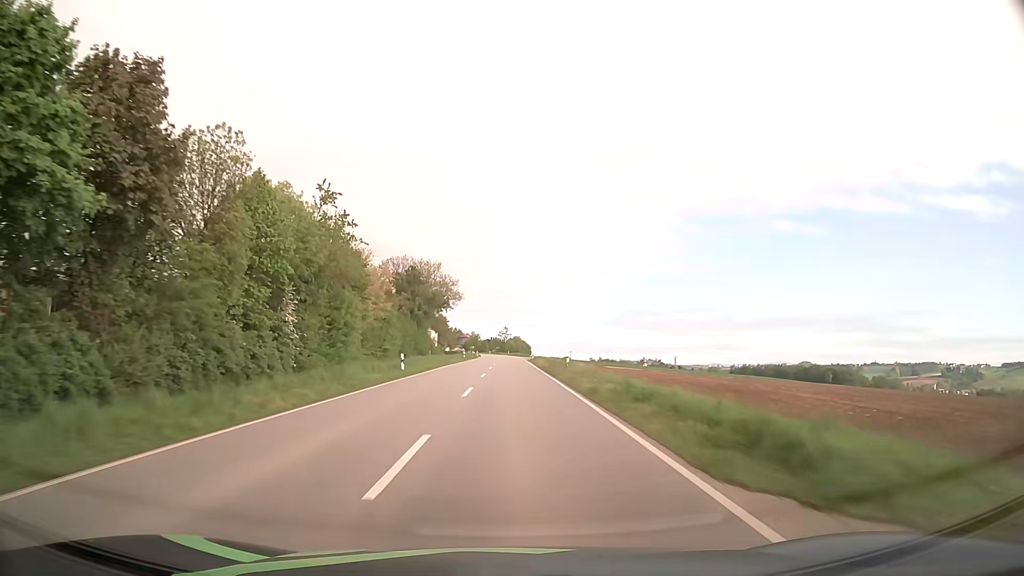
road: secondary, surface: asphalt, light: Day
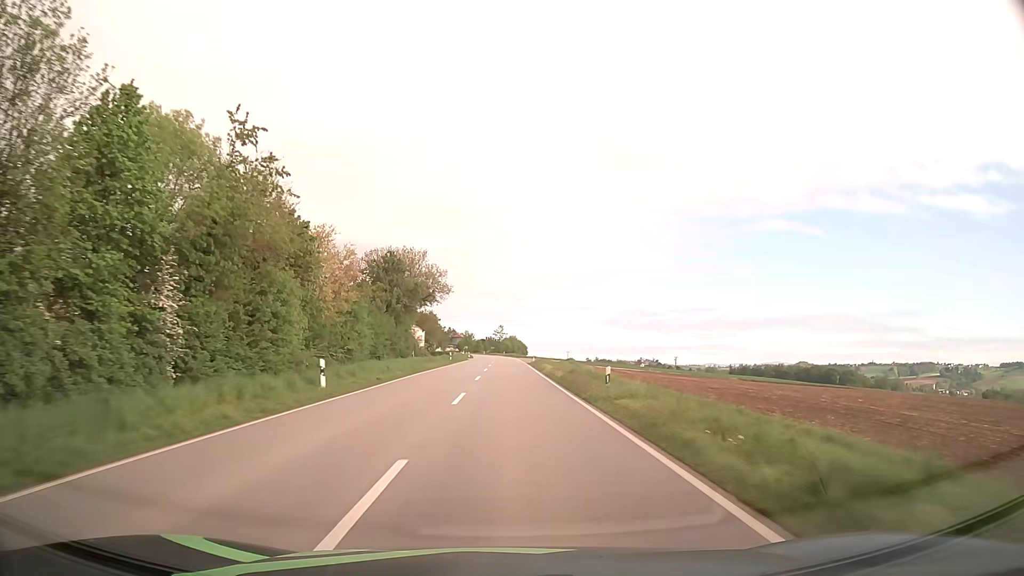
(+0.1, +14.0) m; +1°
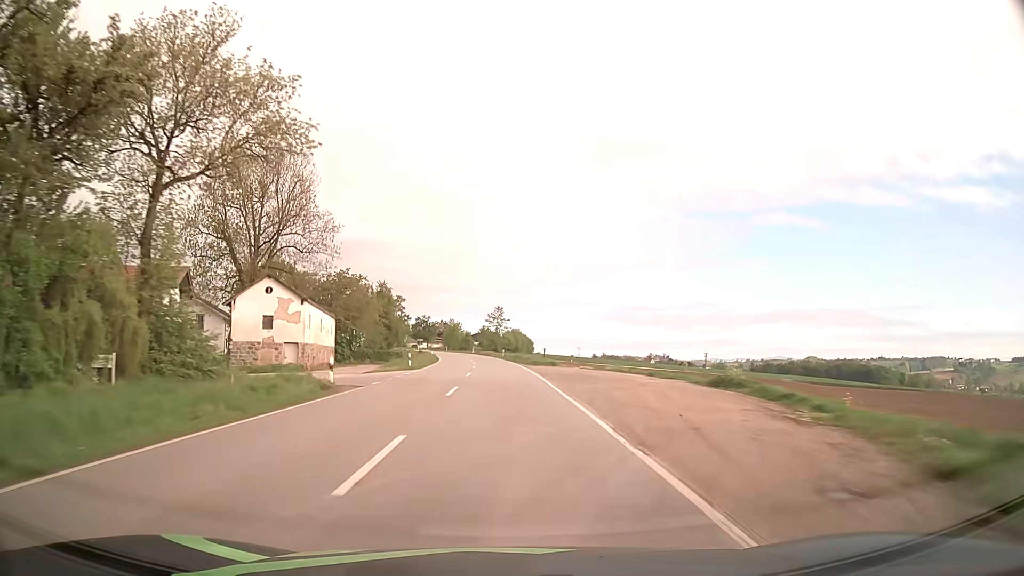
(+0.1, +70.2) m; 0°
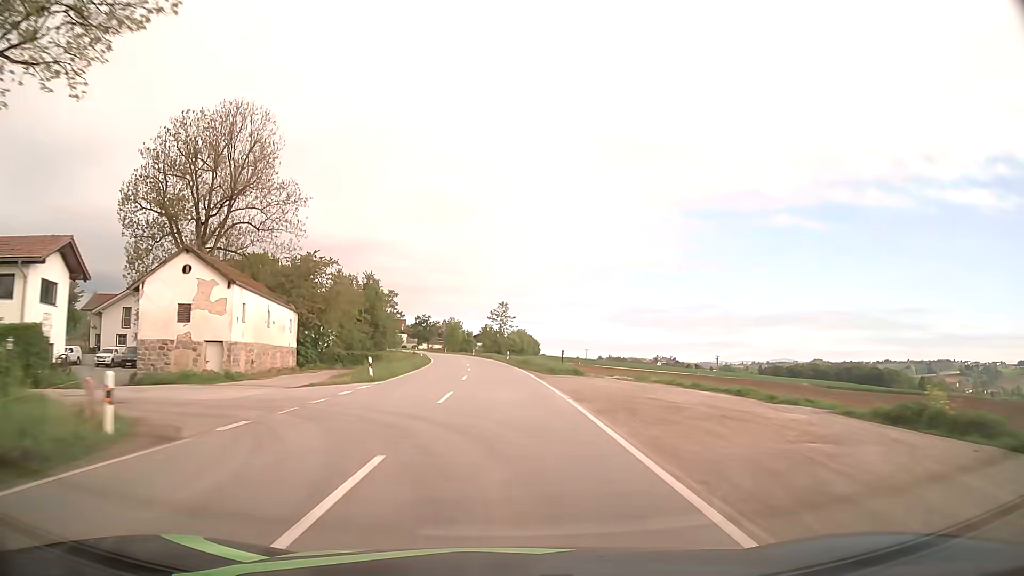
(-0.1, +14.1) m; 0°
(0, +10) (0, +20) (0, +30) (-1, +40) (-1, +50) (-2, +60) (-3, +70) (-4, +80) (-5, +90) (-7, +100) m
